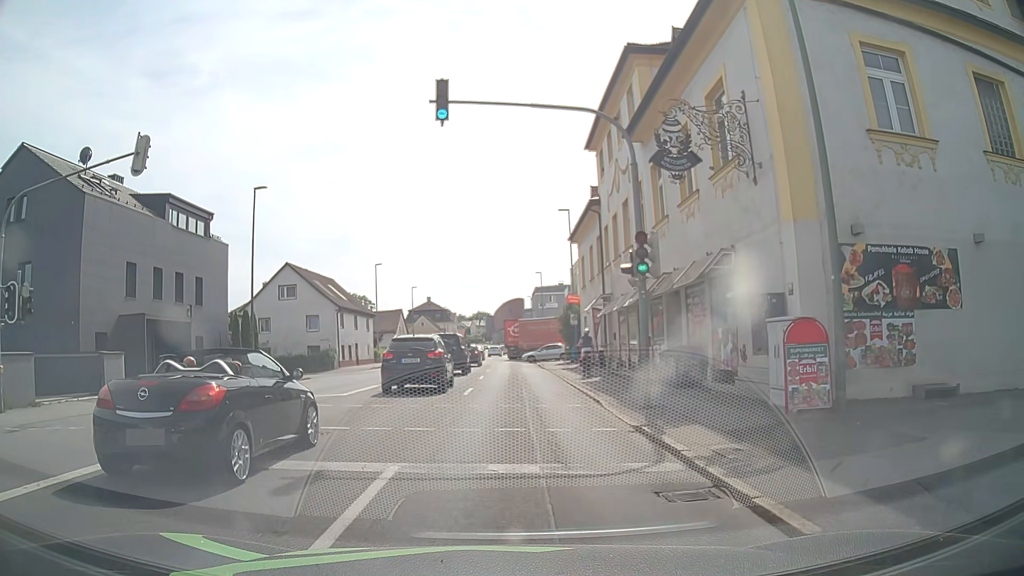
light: Day
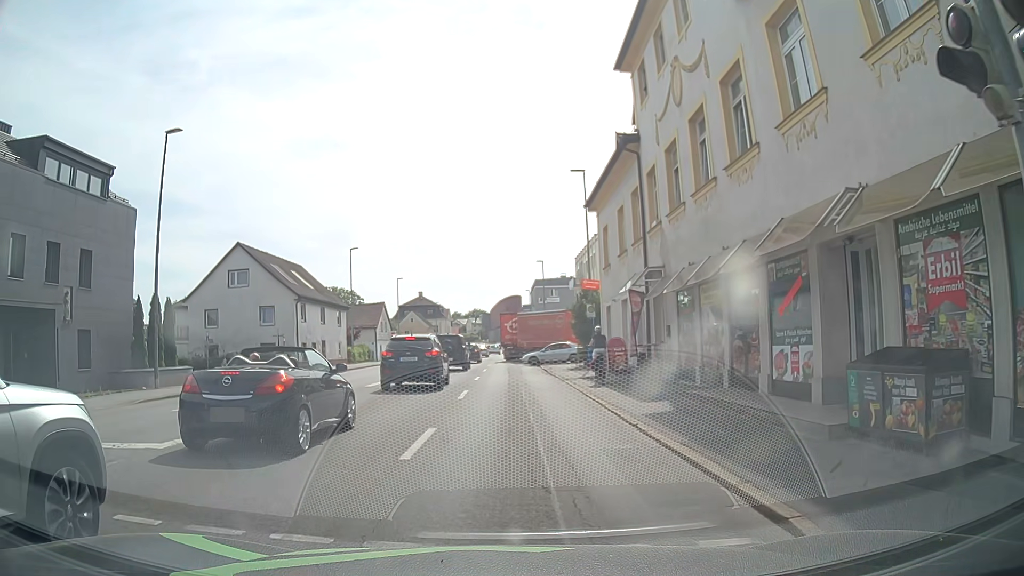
(-0.1, +10.3) m; 0°
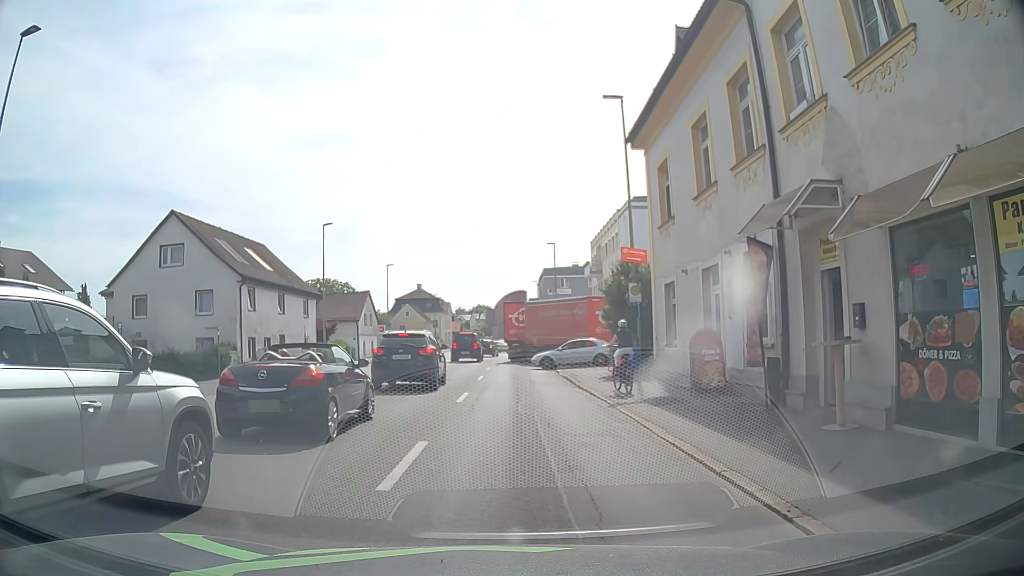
(0.0, +10.7) m; -2°
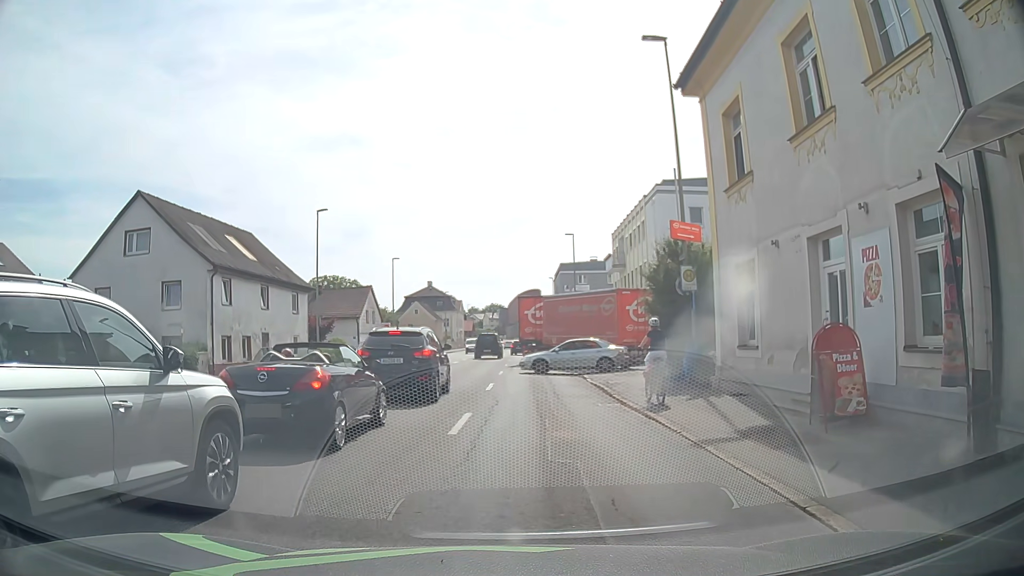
(+0.1, +5.2) m; -1°
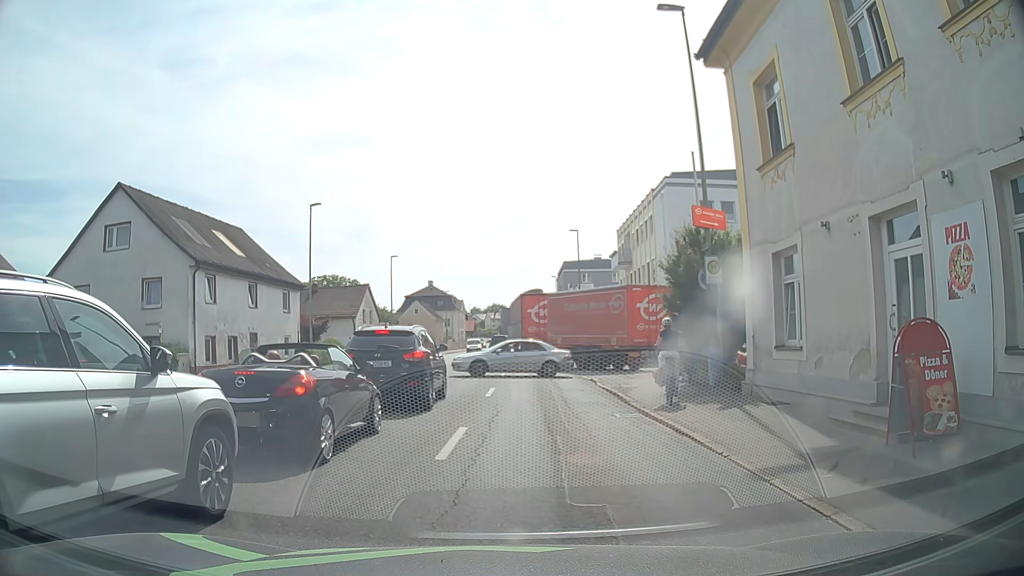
(0.0, +1.9) m; -2°
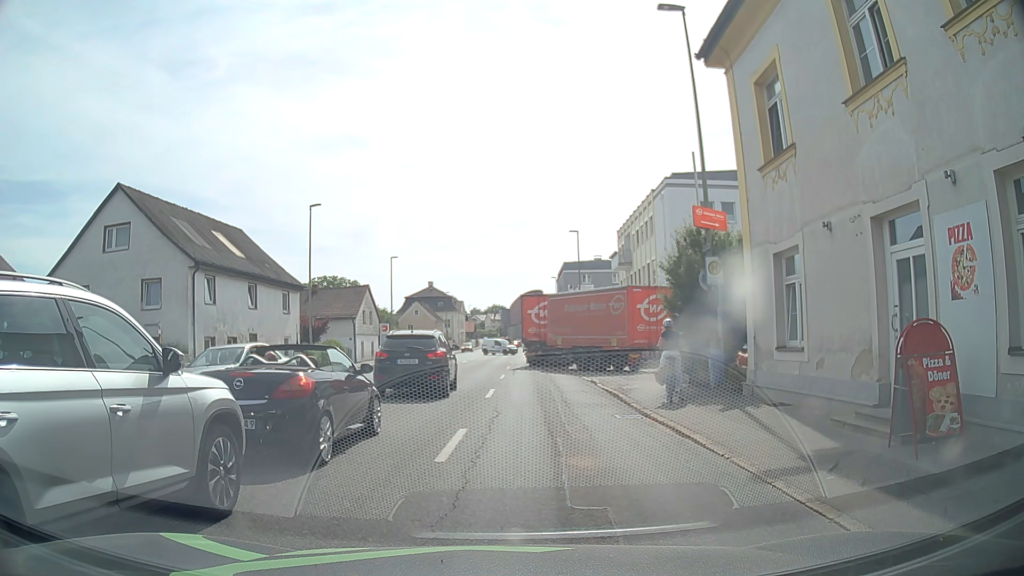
(0.0, +0.1) m; 0°
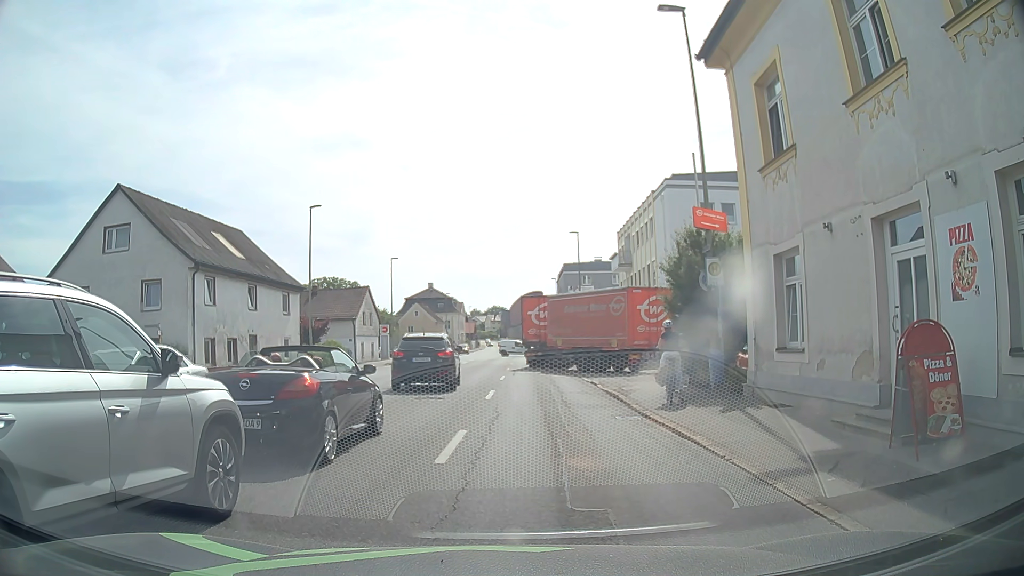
(0.0, 0.0) m; 0°
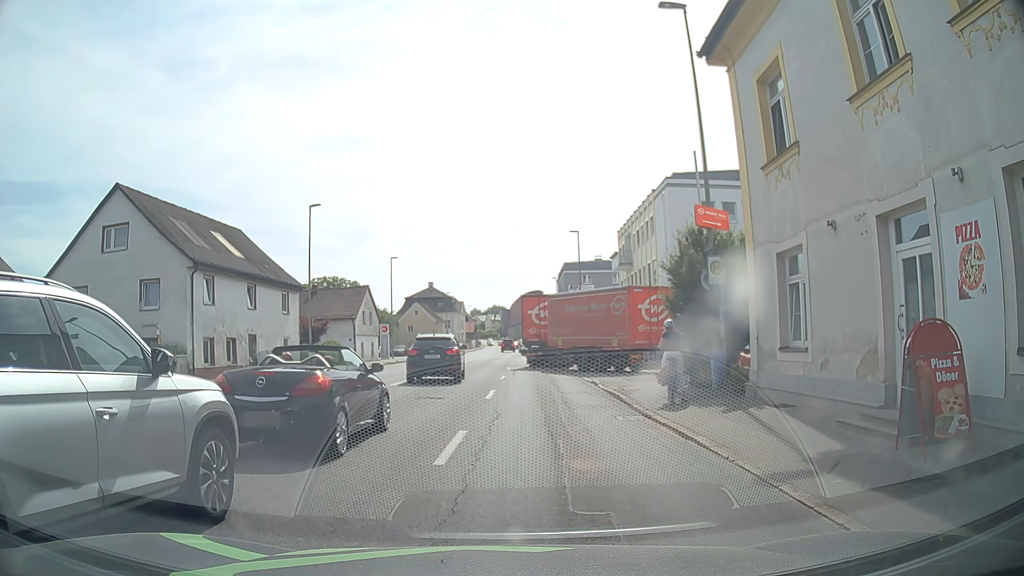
(0.0, +0.1) m; 0°
